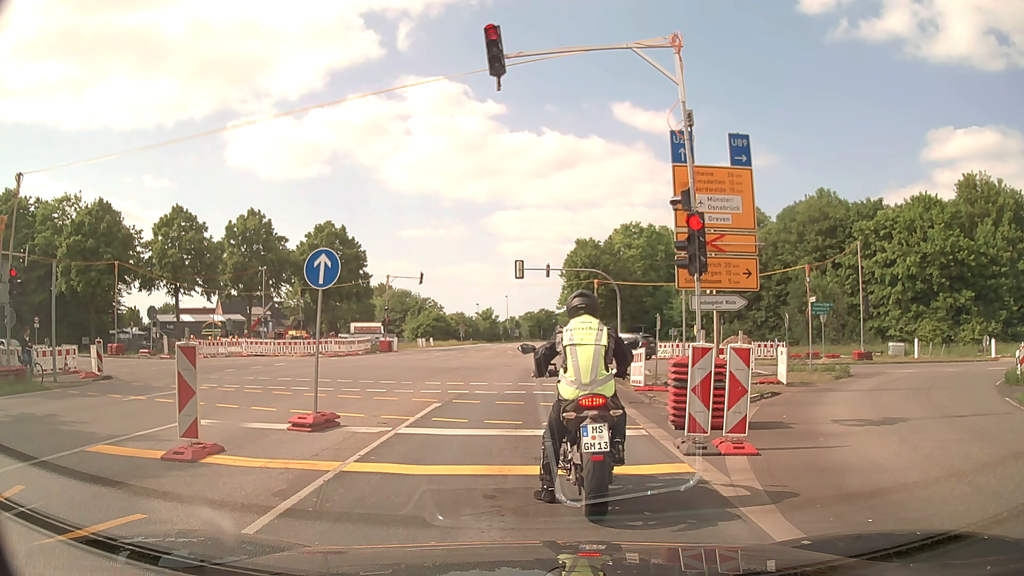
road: primary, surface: asphalt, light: Day
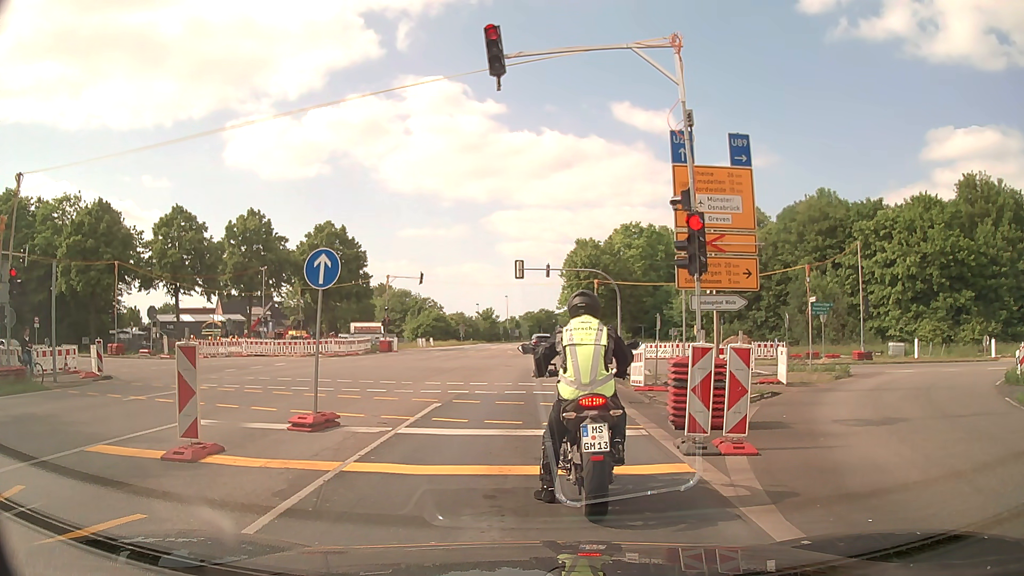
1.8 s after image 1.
(0.0, 0.0) m; 0°
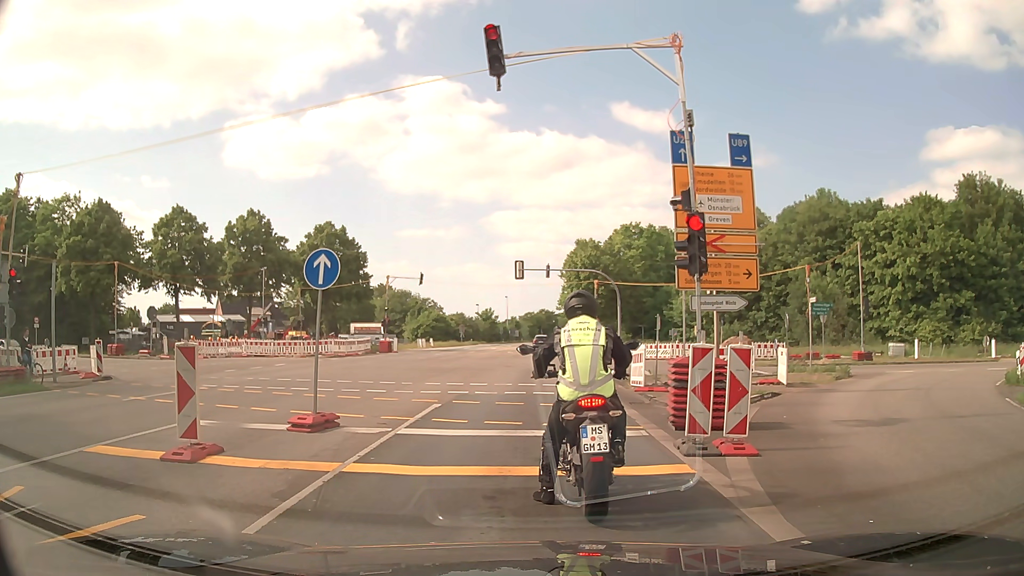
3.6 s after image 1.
(0.0, 0.0) m; 0°
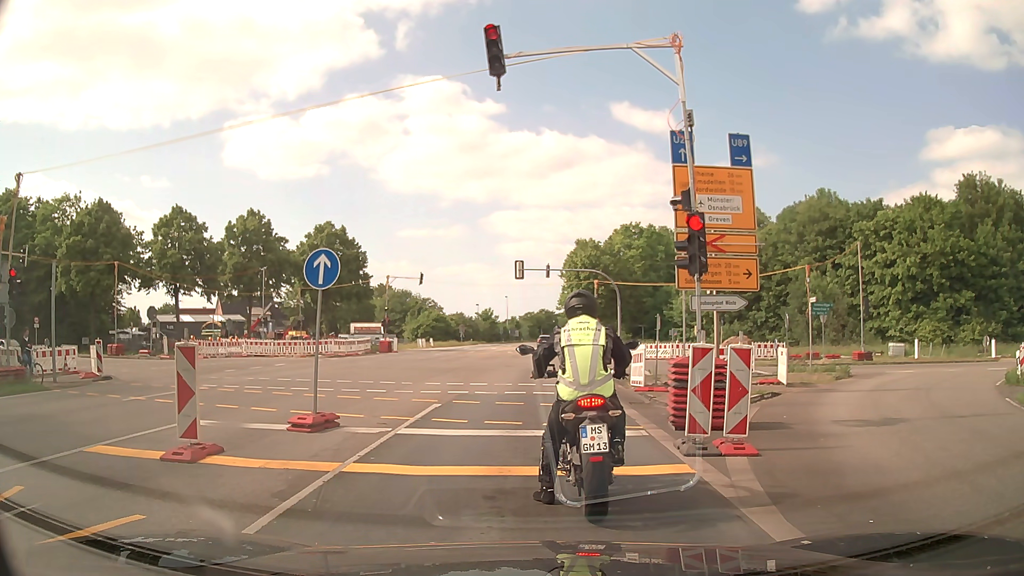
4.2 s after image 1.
(0.0, 0.0) m; 0°
